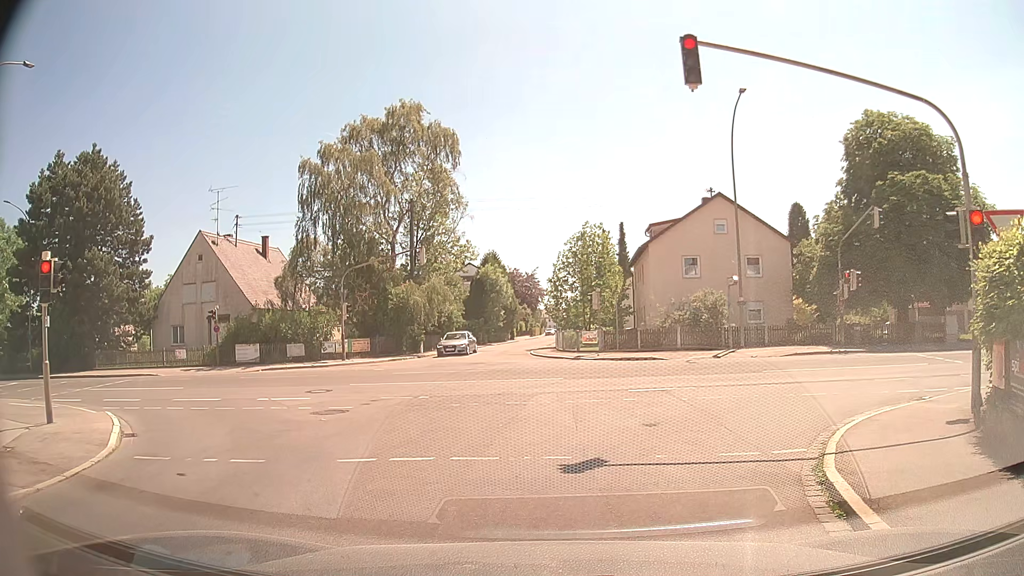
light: Day
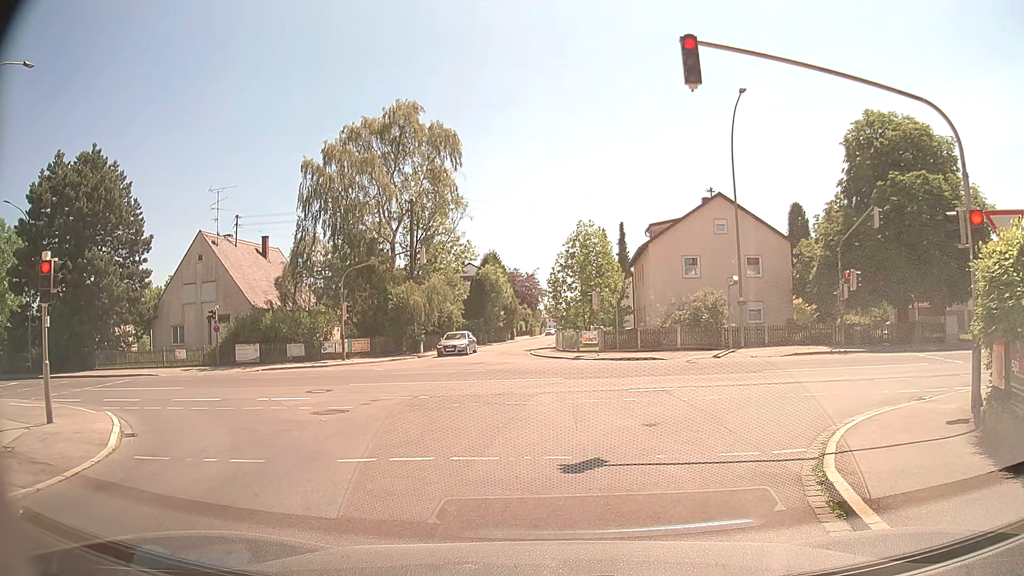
(0.0, 0.0) m; 0°
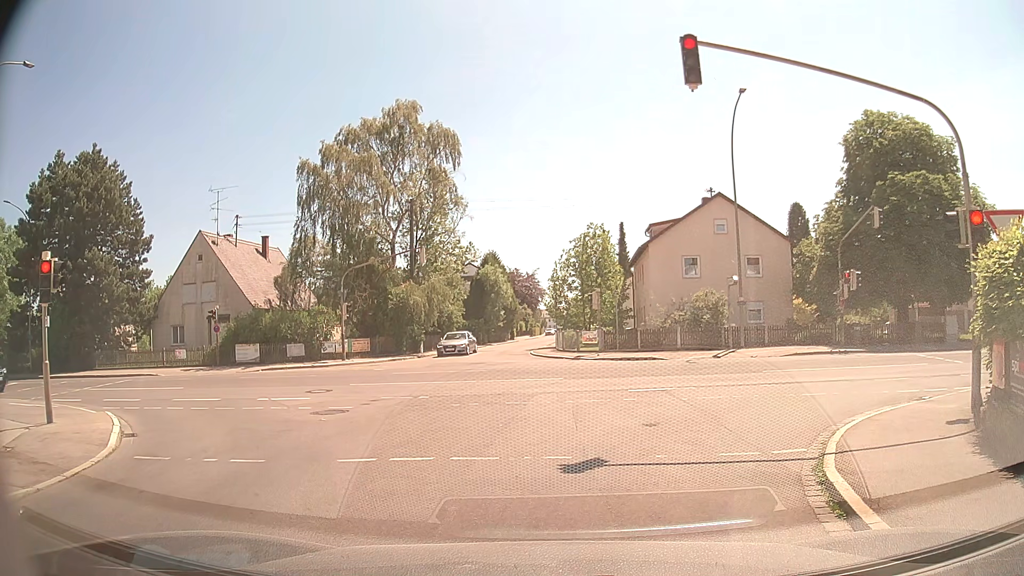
(0.0, 0.0) m; 0°
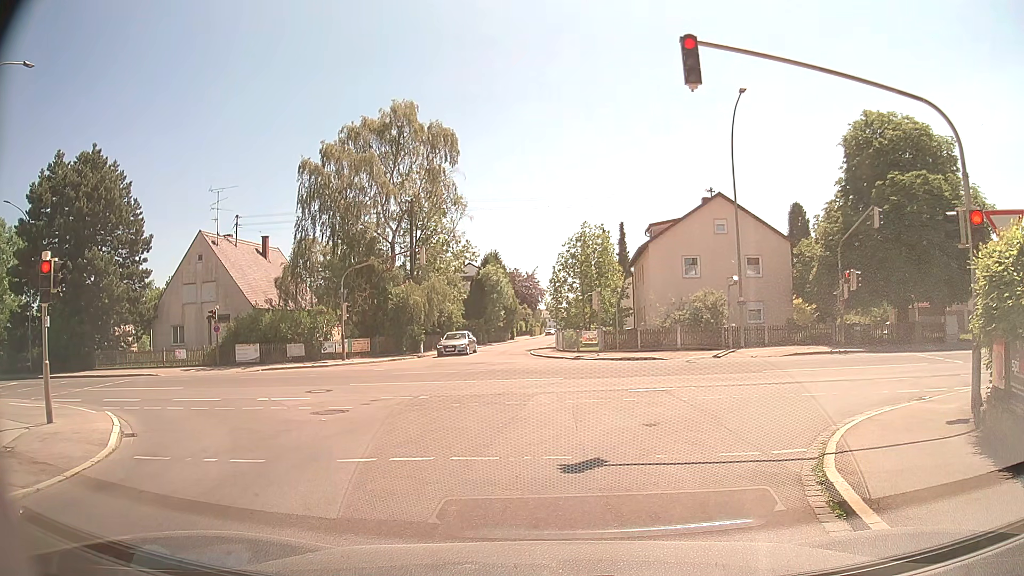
(0.0, 0.0) m; 0°
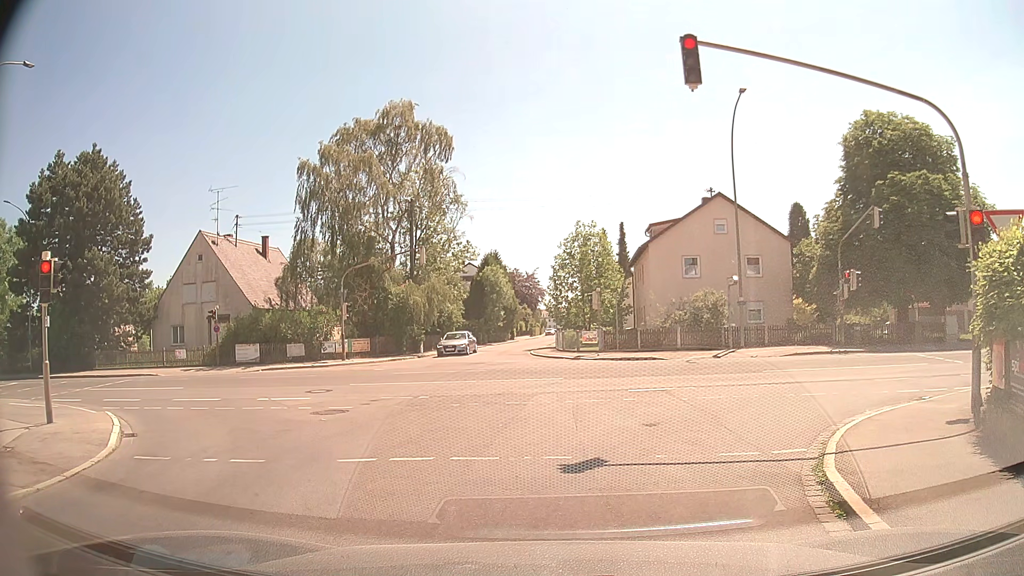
(0.0, 0.0) m; 0°
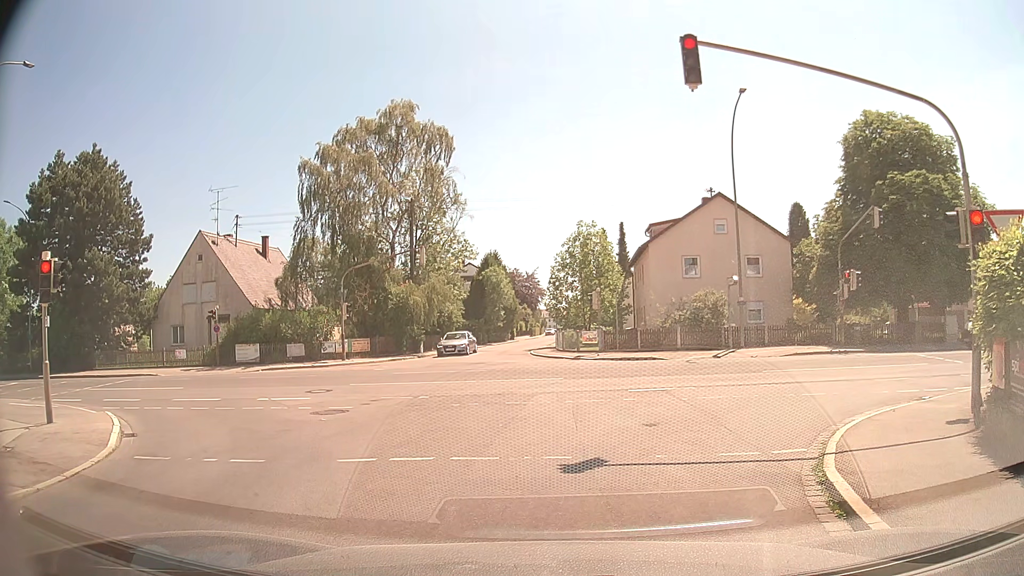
(0.0, 0.0) m; 0°
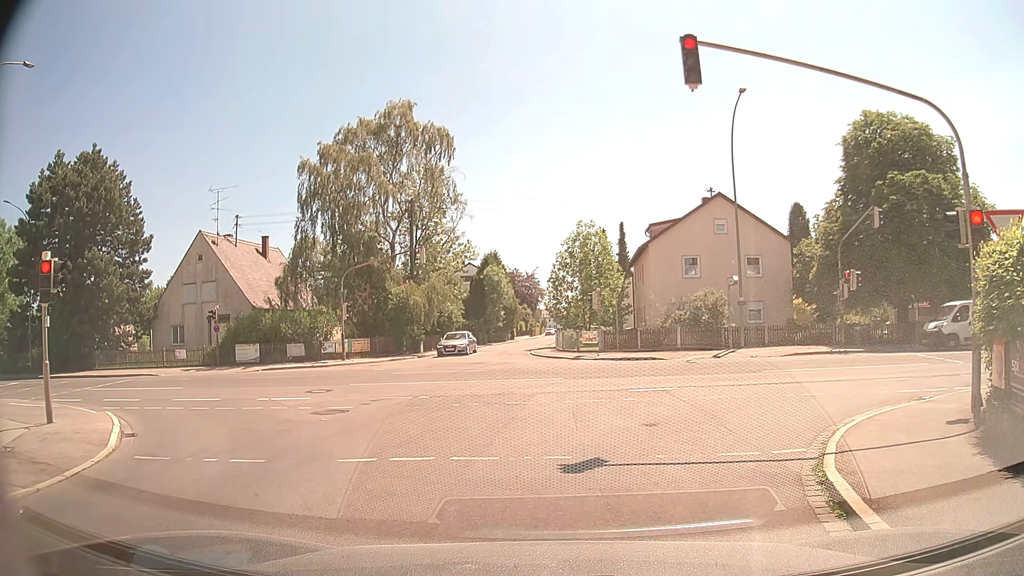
(0.0, 0.0) m; 0°
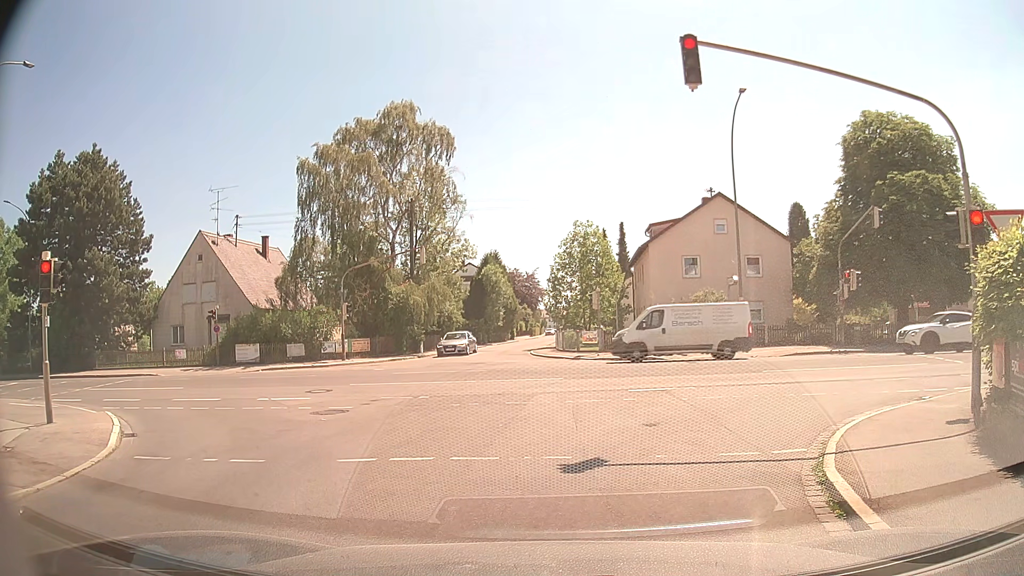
(0.0, 0.0) m; 0°
